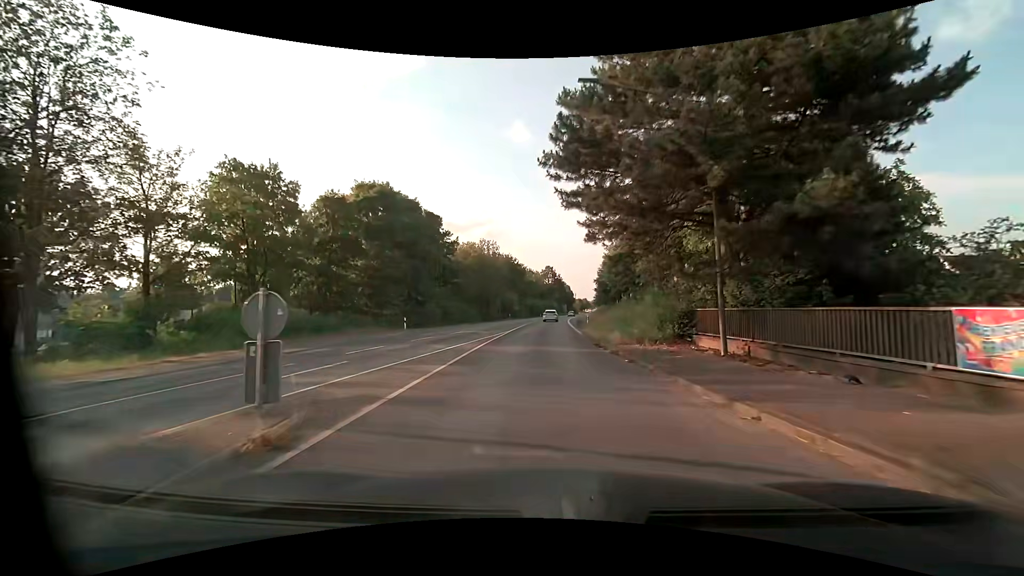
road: primary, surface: asphalt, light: Day
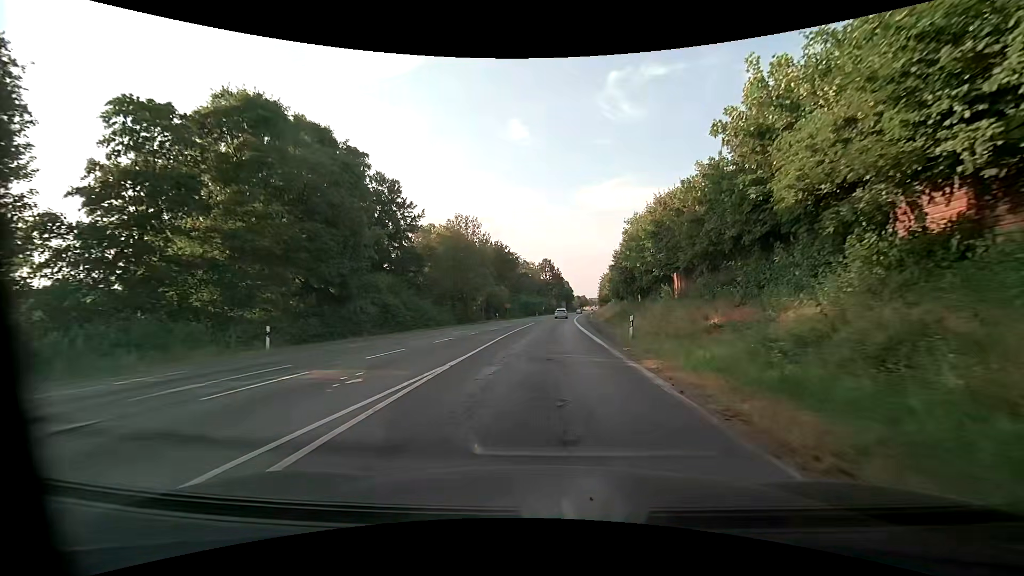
(-0.1, +20.8) m; 0°
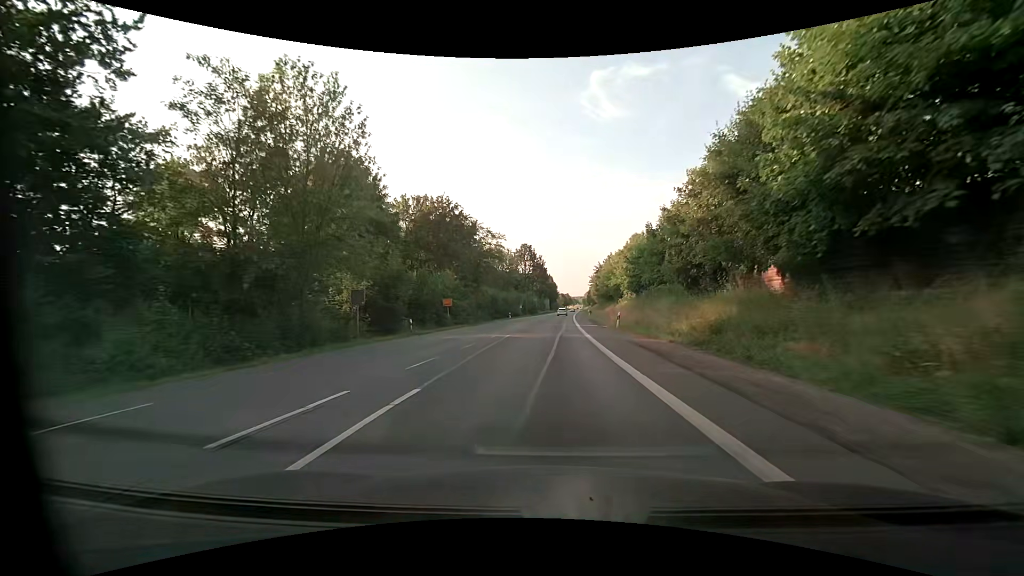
(+1.1, +39.0) m; +2°
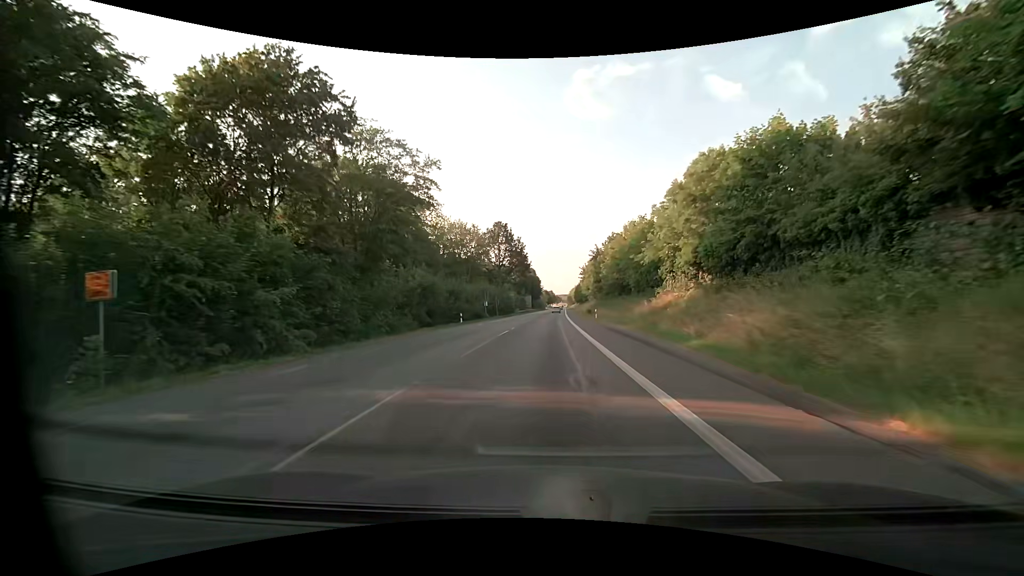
(+0.6, +33.7) m; +2°
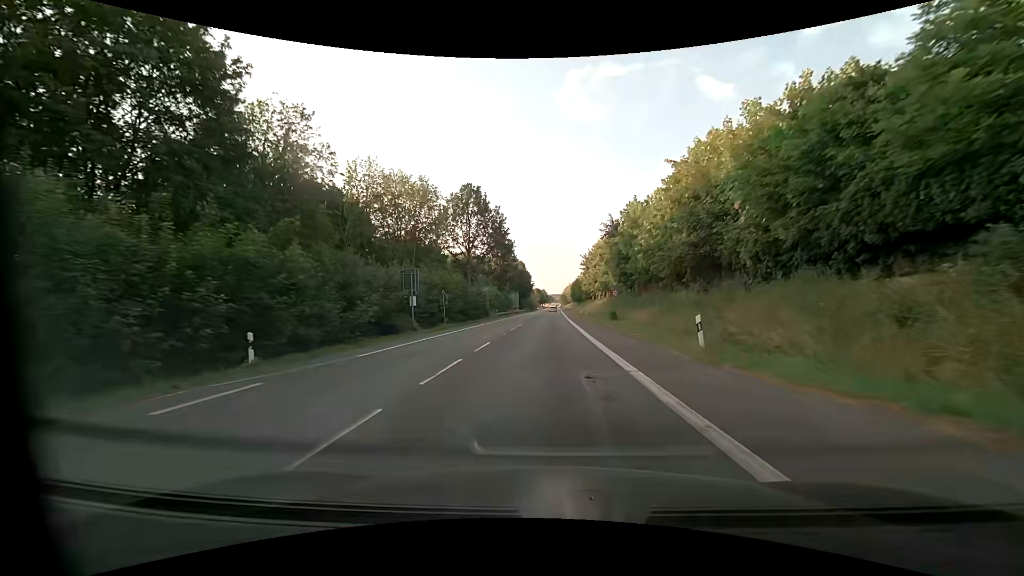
(+0.5, +33.0) m; +1°
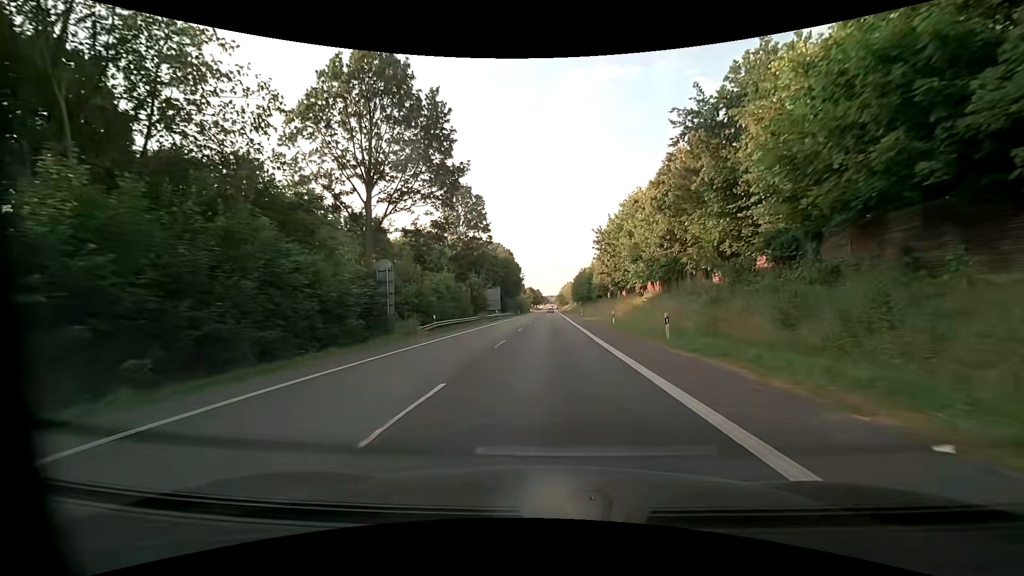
(+0.4, +40.5) m; +1°
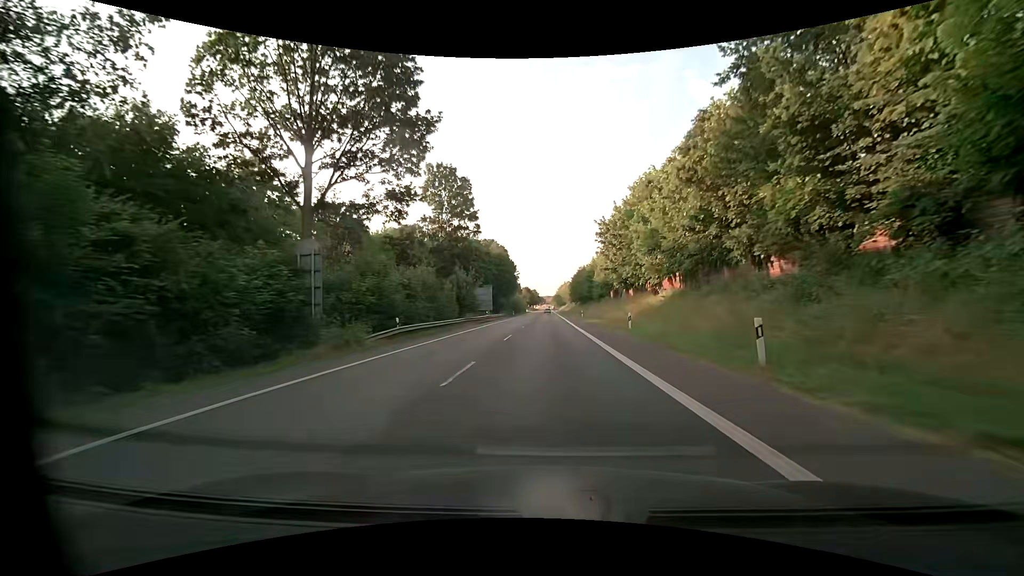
(0.0, +8.3) m; +1°
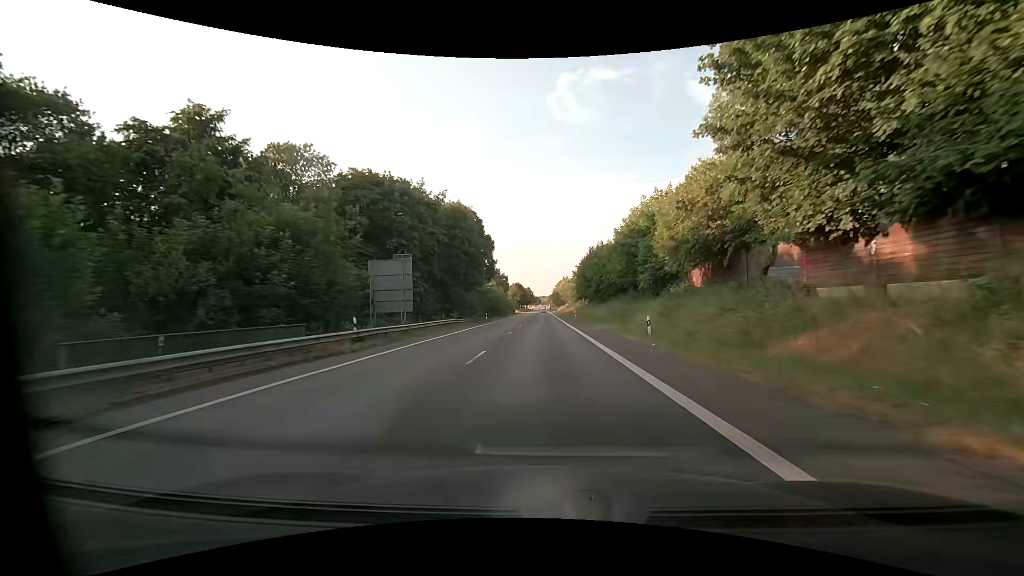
(+0.1, +46.1) m; 0°
(0, +10) (0, +20) (0, +30) (0, +40) (0, +50) (0, +60) (0, +70) (0, +80) (0, +90) (0, +100) m
